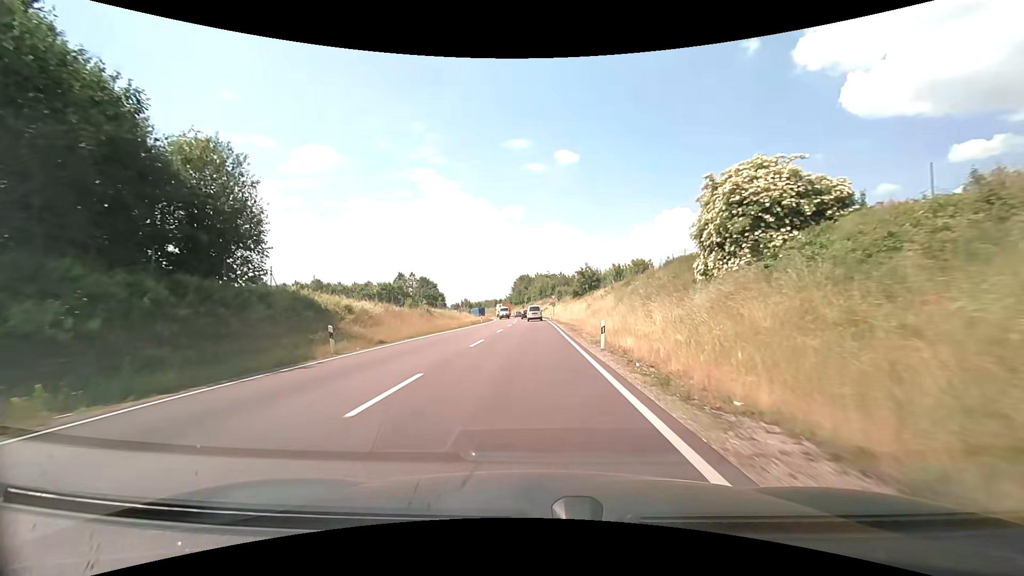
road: primary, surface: asphalt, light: Day
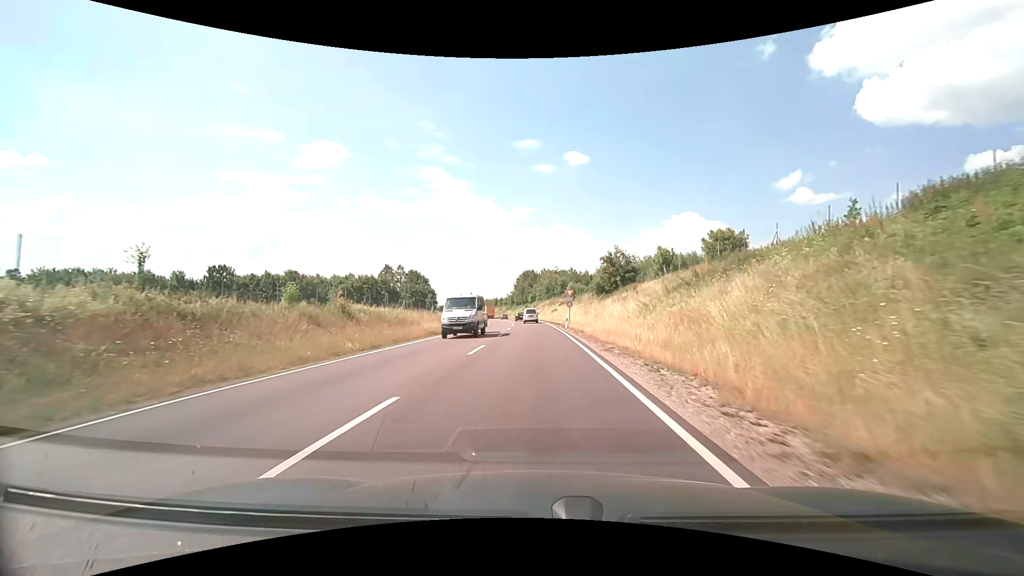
(-0.2, +27.0) m; -1°
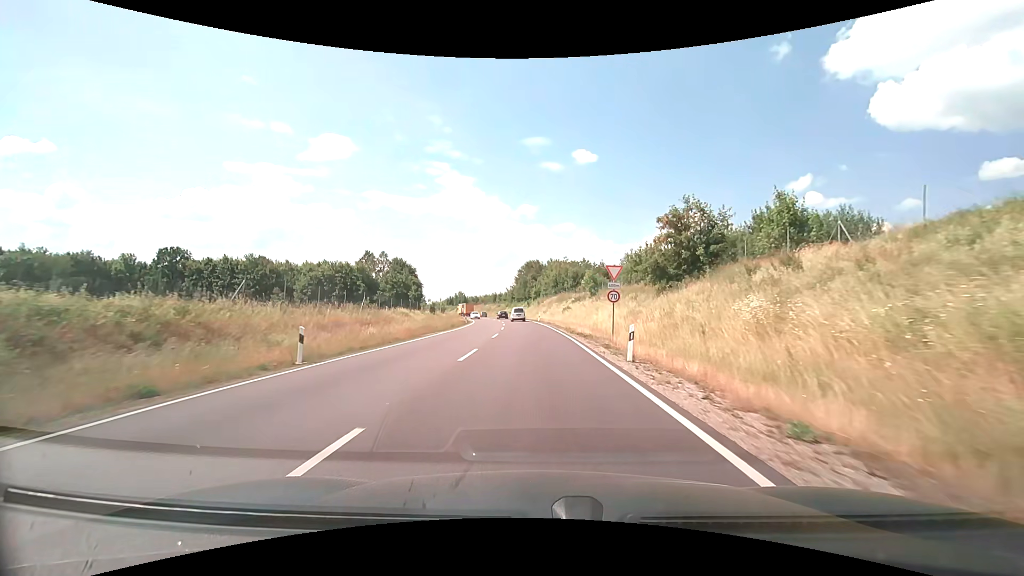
(0.0, +26.4) m; 0°
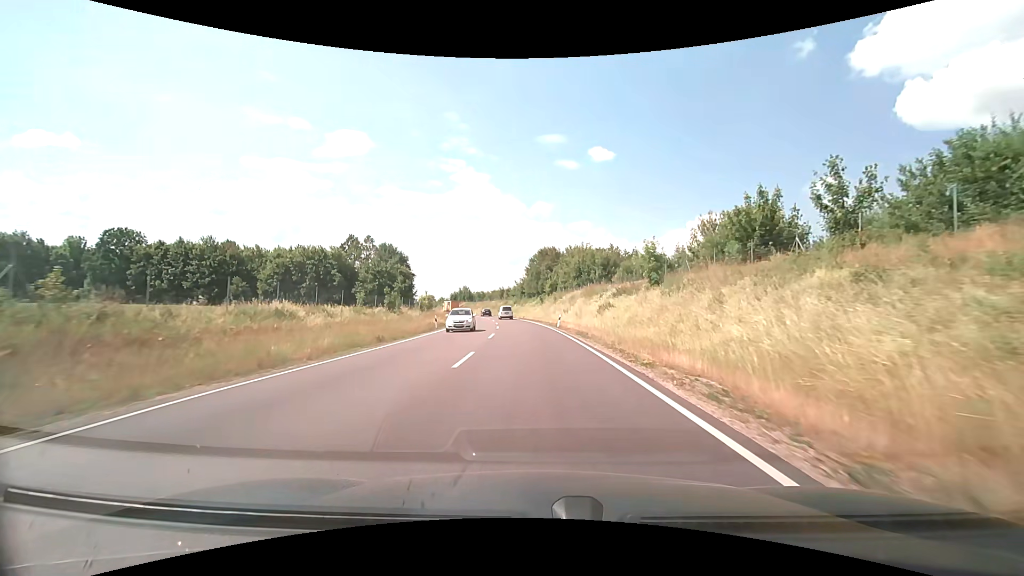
(-0.4, +26.2) m; -2°
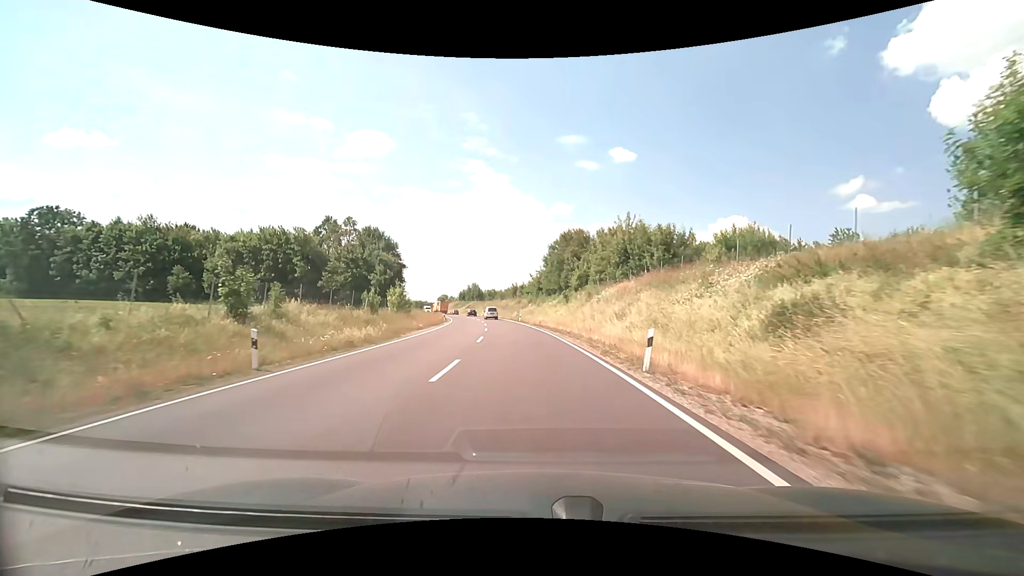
(-0.4, +26.5) m; -2°
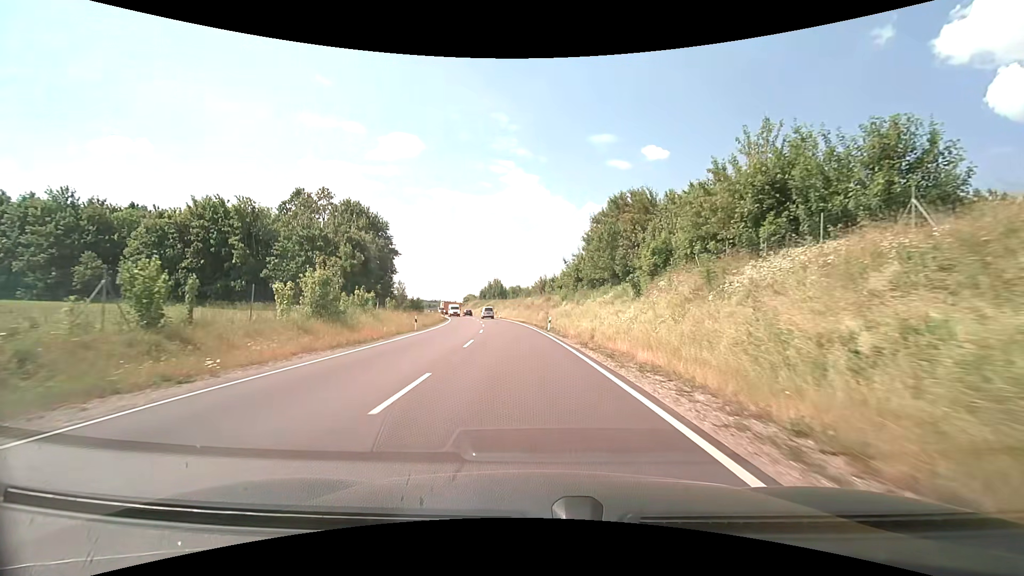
(-0.8, +27.2) m; -4°
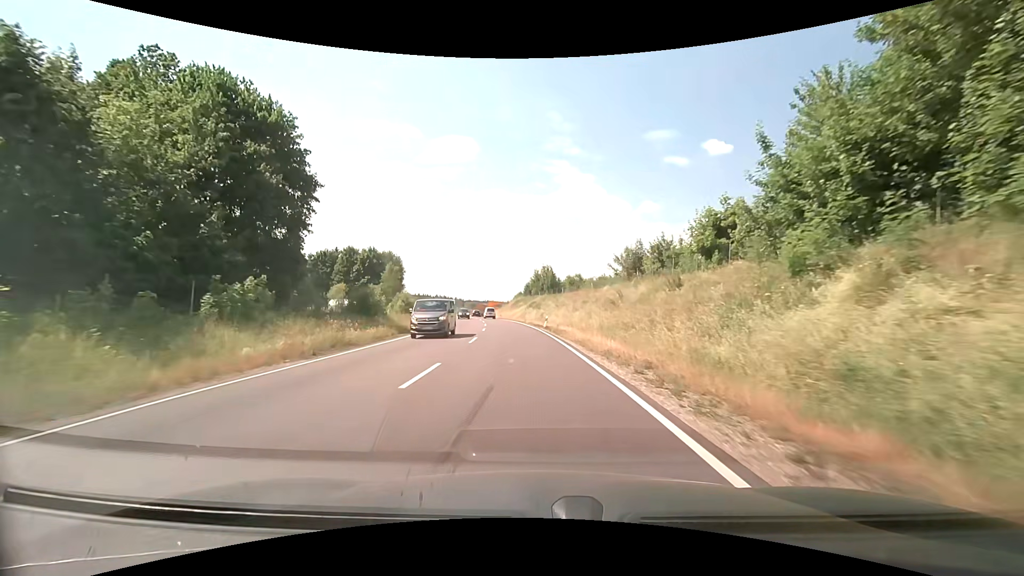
(-2.5, +46.3) m; -6°
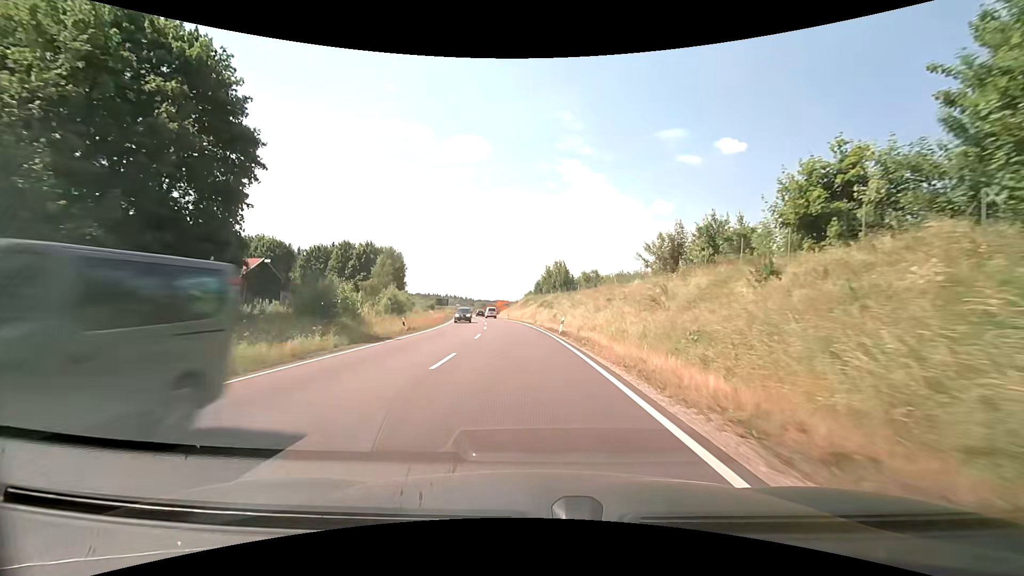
(-0.1, +9.4) m; -1°
